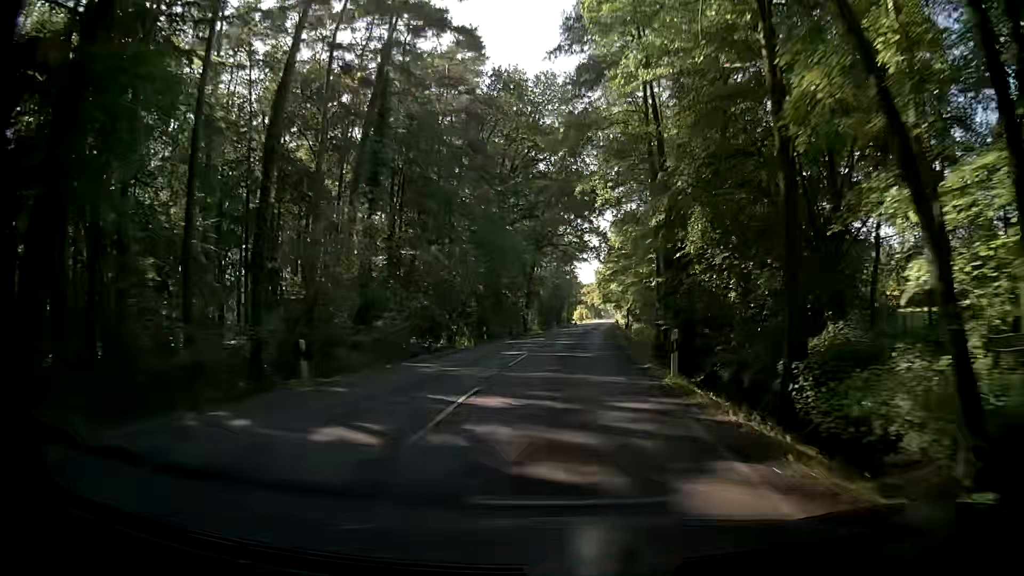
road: secondary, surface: asphalt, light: Day
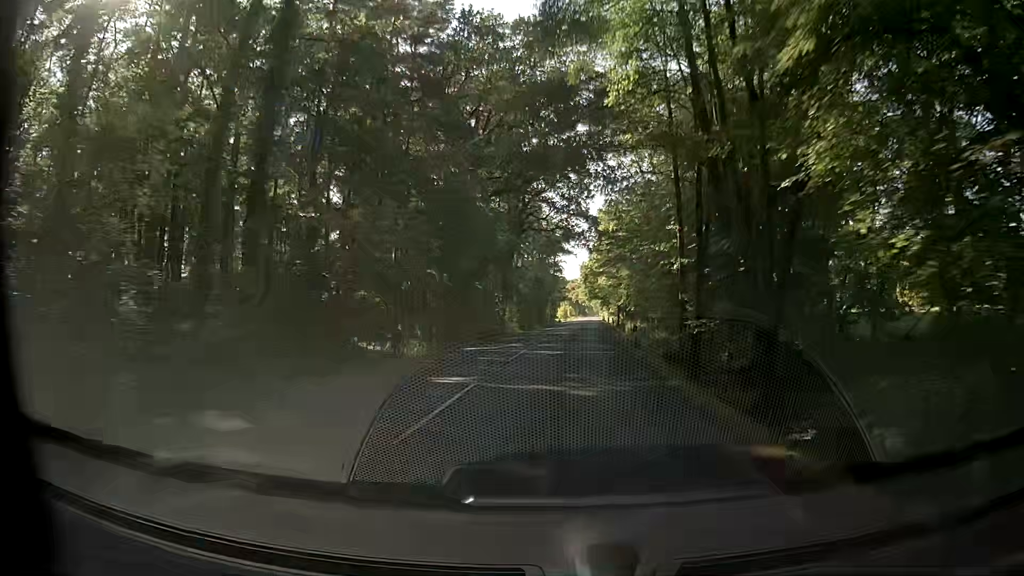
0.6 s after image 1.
(+0.1, +11.9) m; +1°
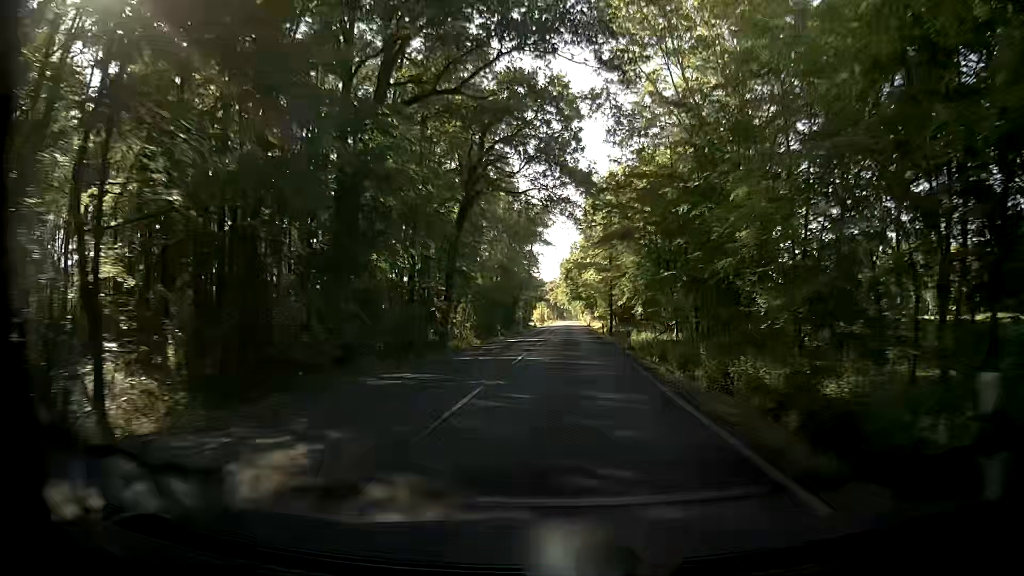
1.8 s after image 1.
(+0.3, +24.1) m; +2°
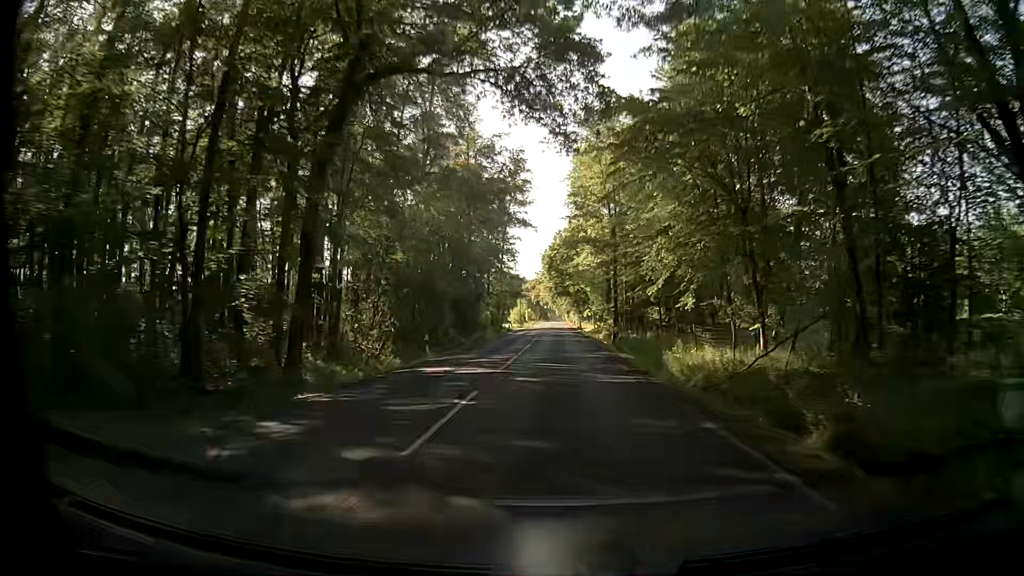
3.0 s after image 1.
(+0.5, +24.5) m; +3°
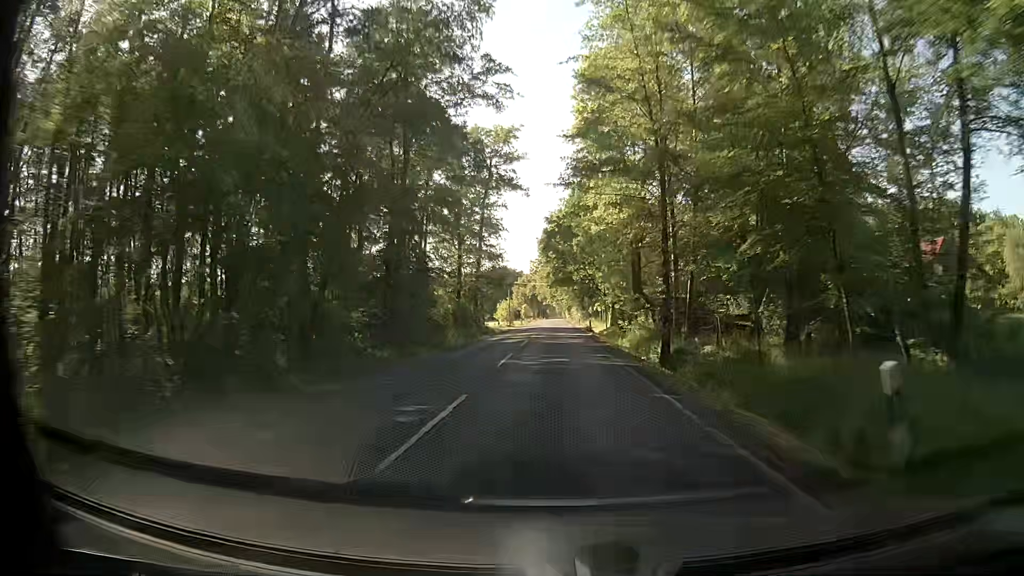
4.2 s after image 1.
(-0.2, +25.1) m; 0°
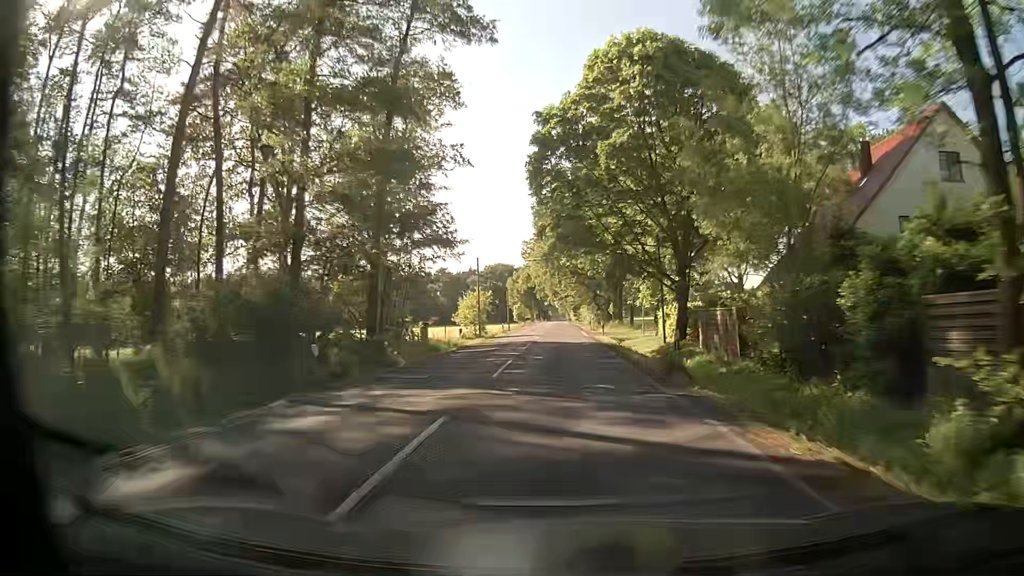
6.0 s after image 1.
(-0.8, +39.1) m; -1°
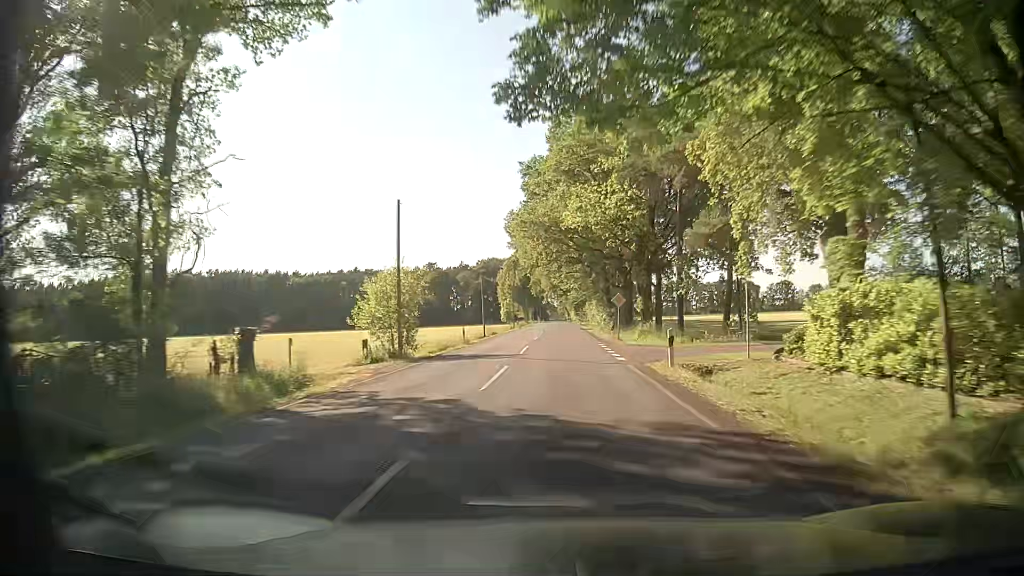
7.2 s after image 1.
(+0.1, +27.1) m; 0°
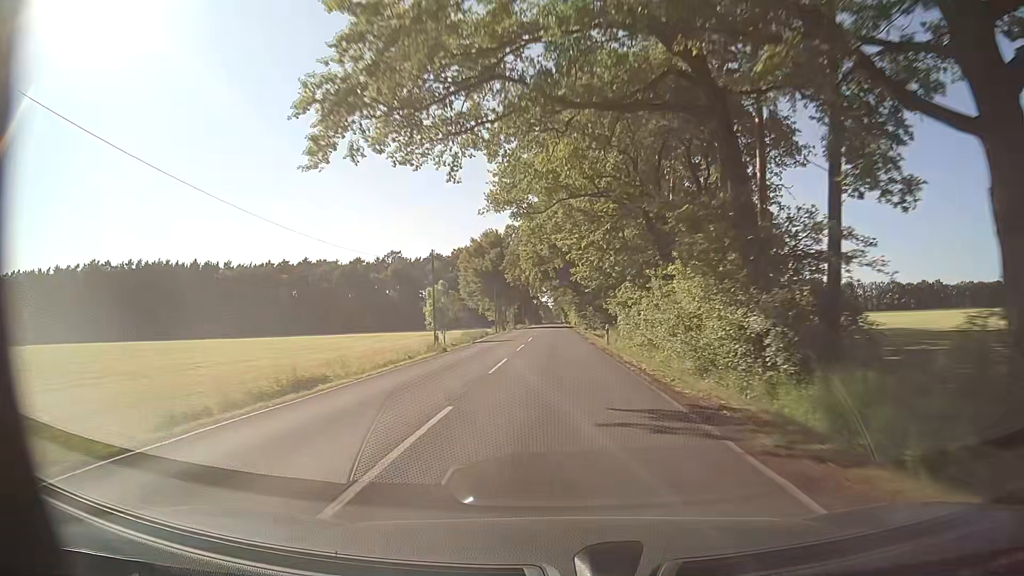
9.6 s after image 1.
(0.0, +56.6) m; 0°
(0, +10) (0, +20) (0, +30) (0, +40) (0, +50) (0, +60) (0, +70) (0, +80) (0, +90) (0, +100) m
